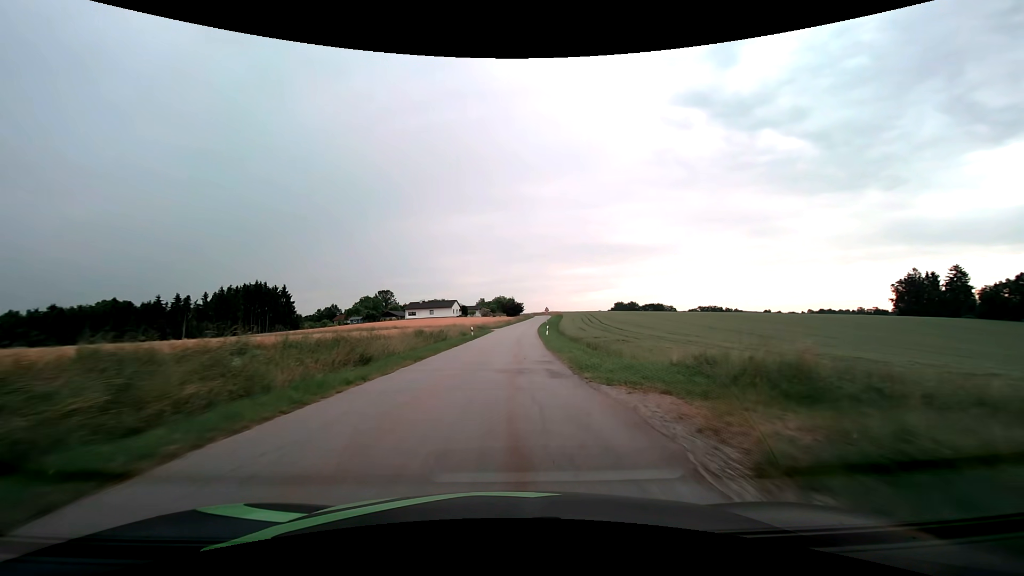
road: tertiary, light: Day
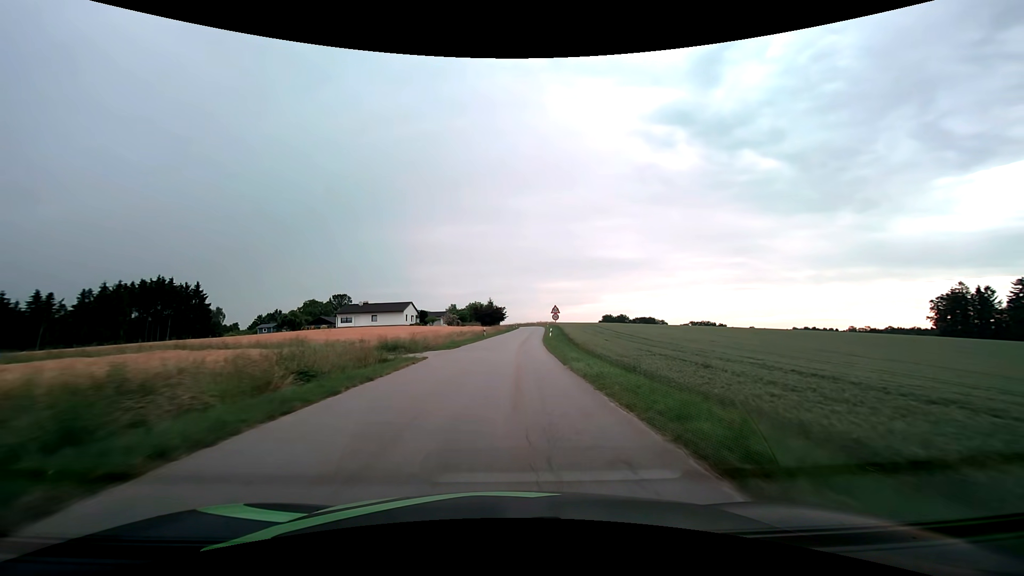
(+0.6, +43.2) m; +2°
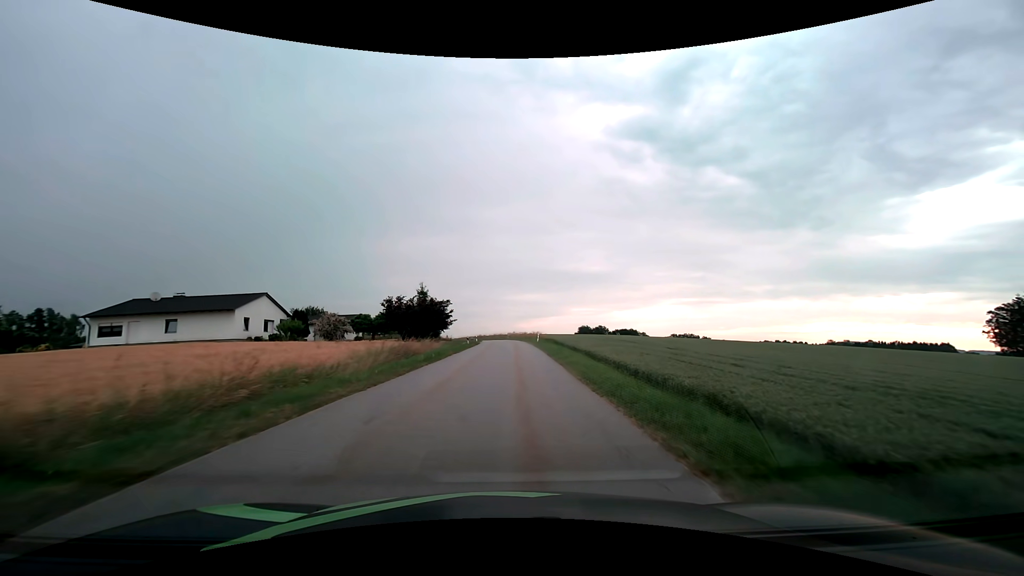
(+1.9, +53.2) m; +4°
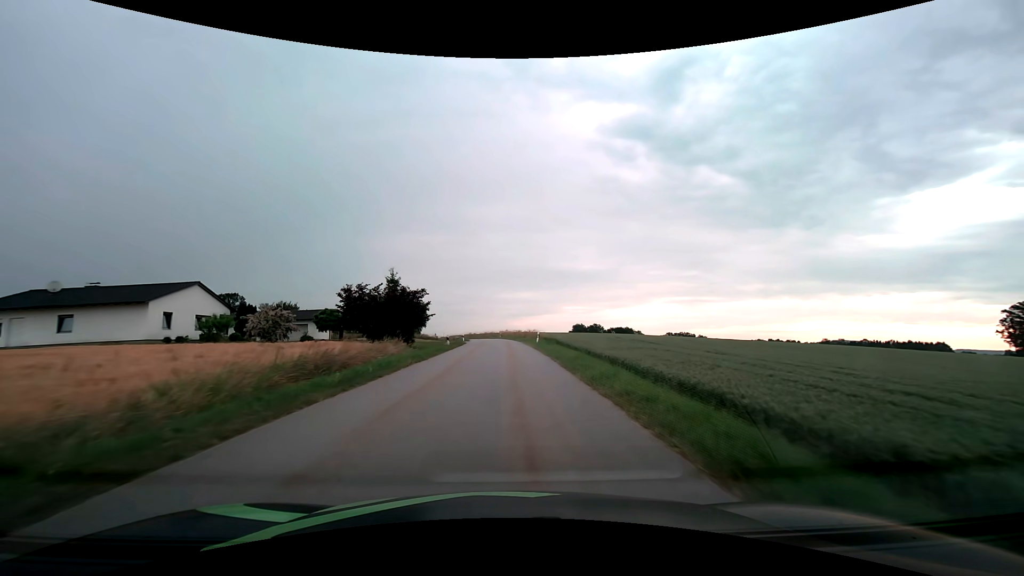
(+0.1, +10.6) m; +1°
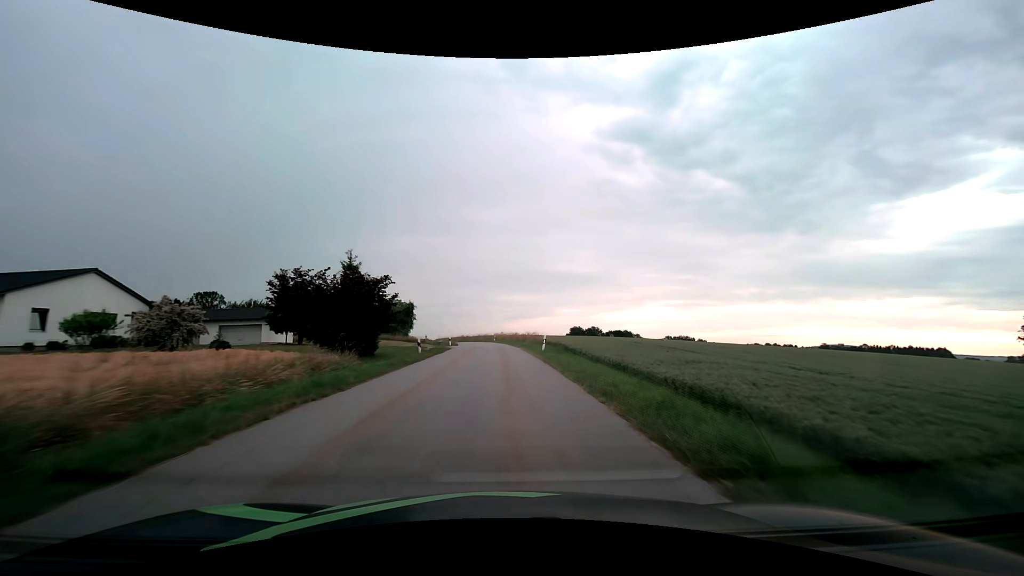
(0.0, +10.6) m; 0°
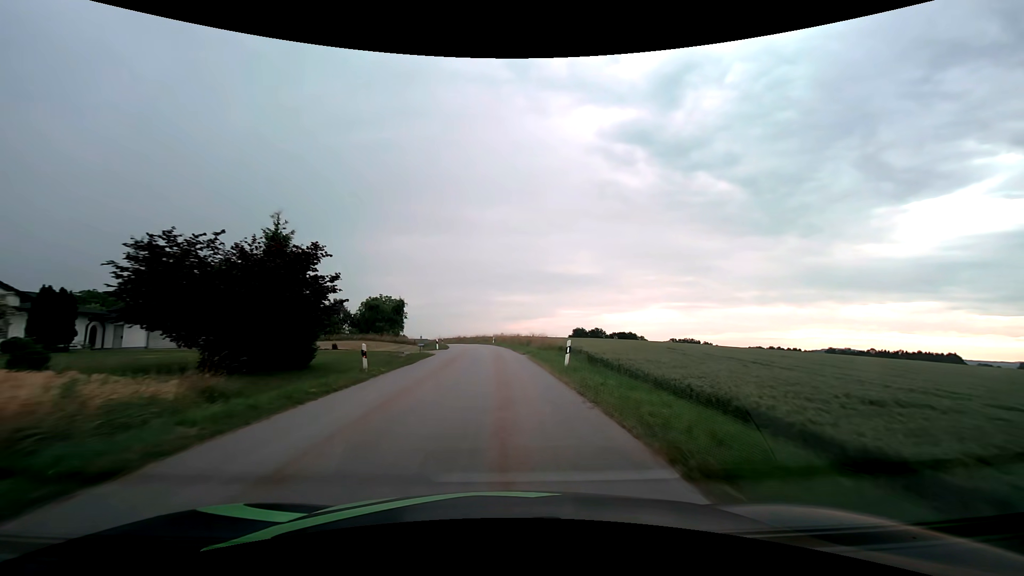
(0.0, +10.6) m; 0°
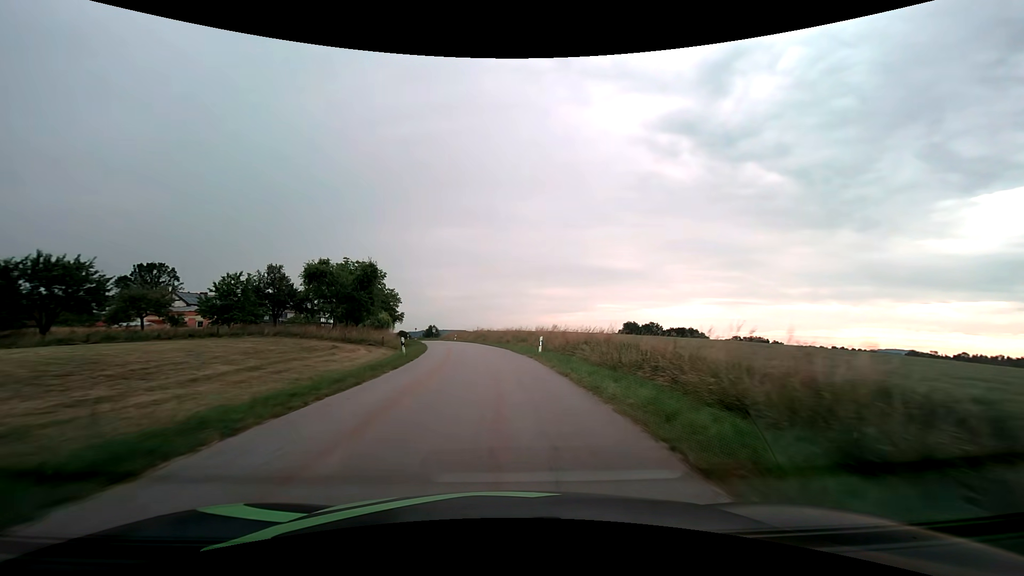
(-1.5, +42.5) m; -4°
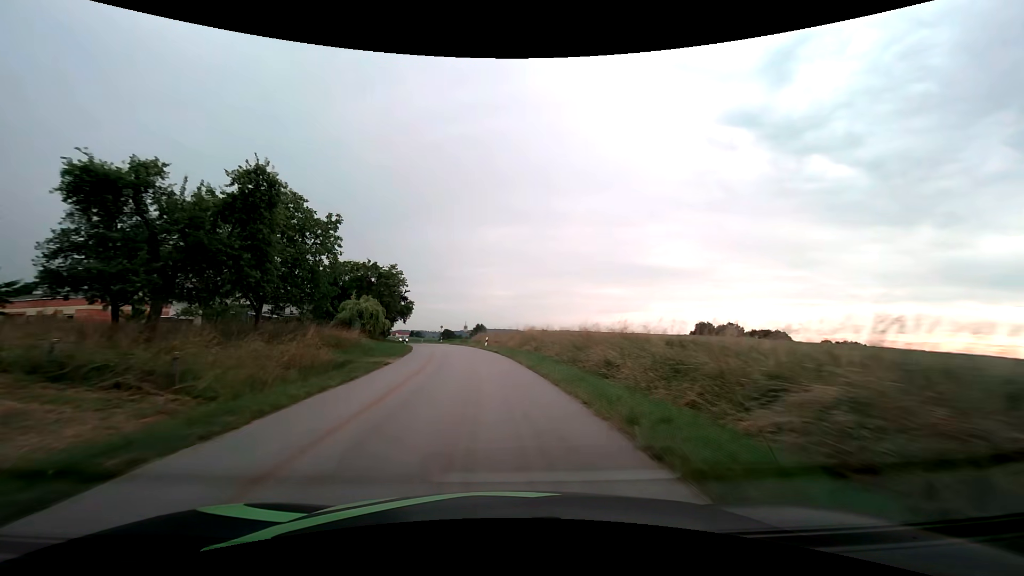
(-1.3, +32.2) m; -6°
(0, +10) (-1, +20) (-2, +30) (-3, +40) (-5, +50) (-7, +59) (-9, +69) (-12, +79) (-15, +88) (-17, +98) m
